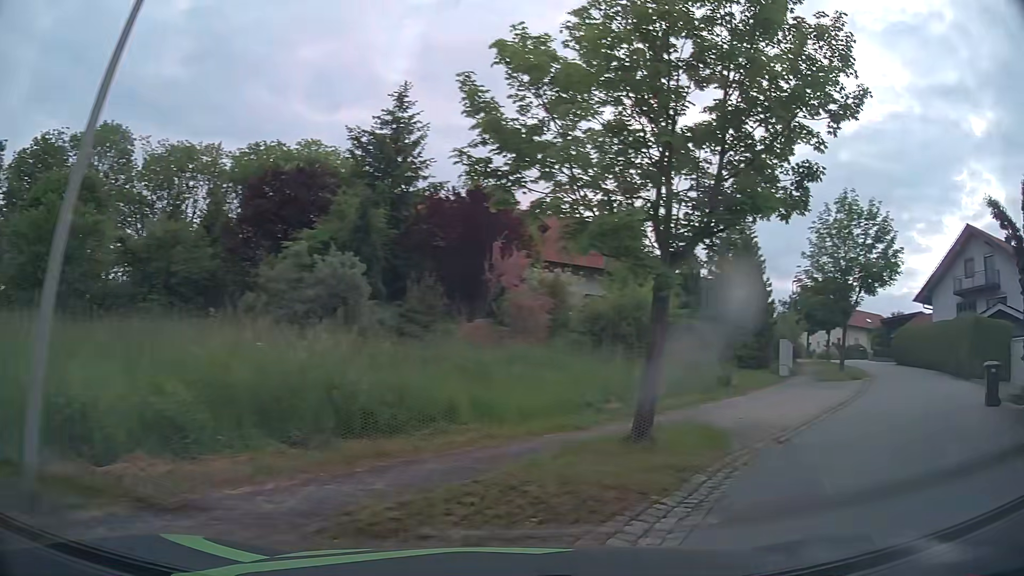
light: Day
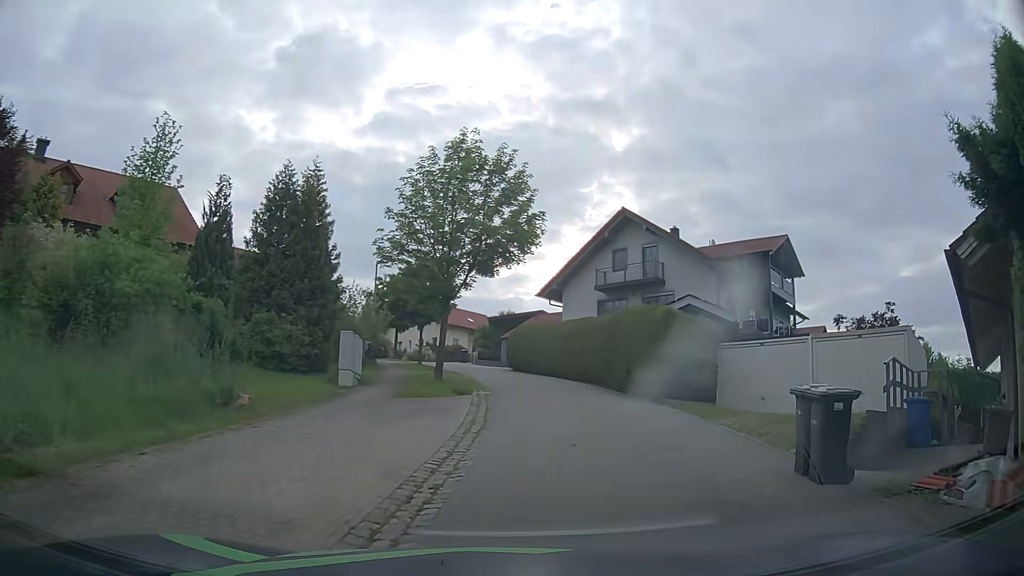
(+3.7, +8.4) m; +37°
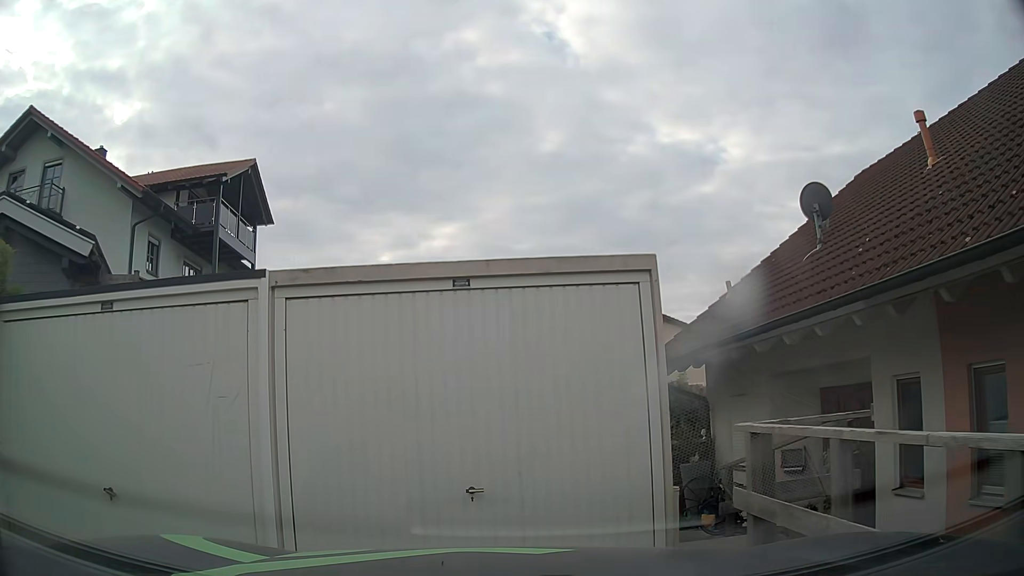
(+4.7, +12.7) m; +47°
